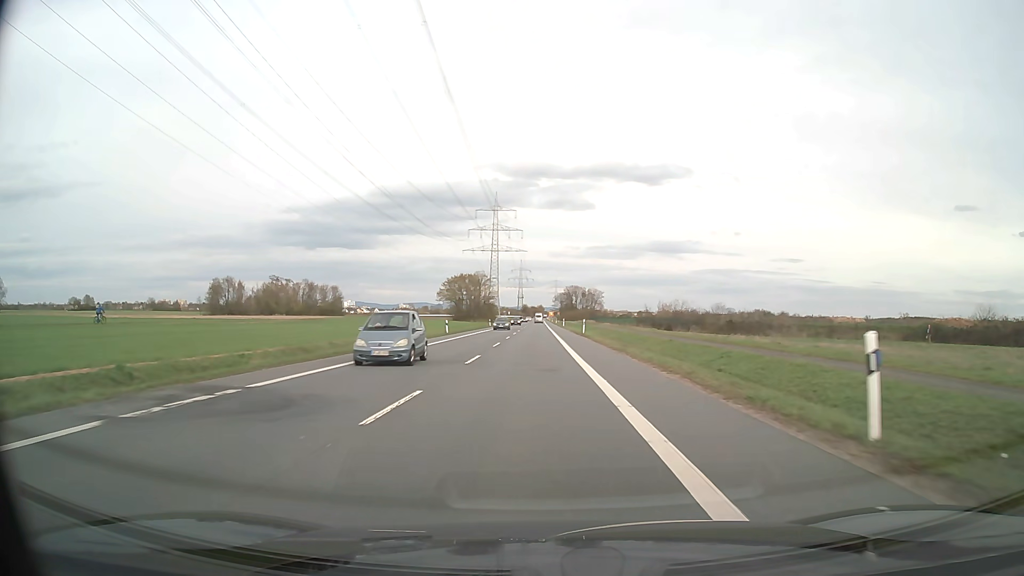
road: secondary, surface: asphalt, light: Day
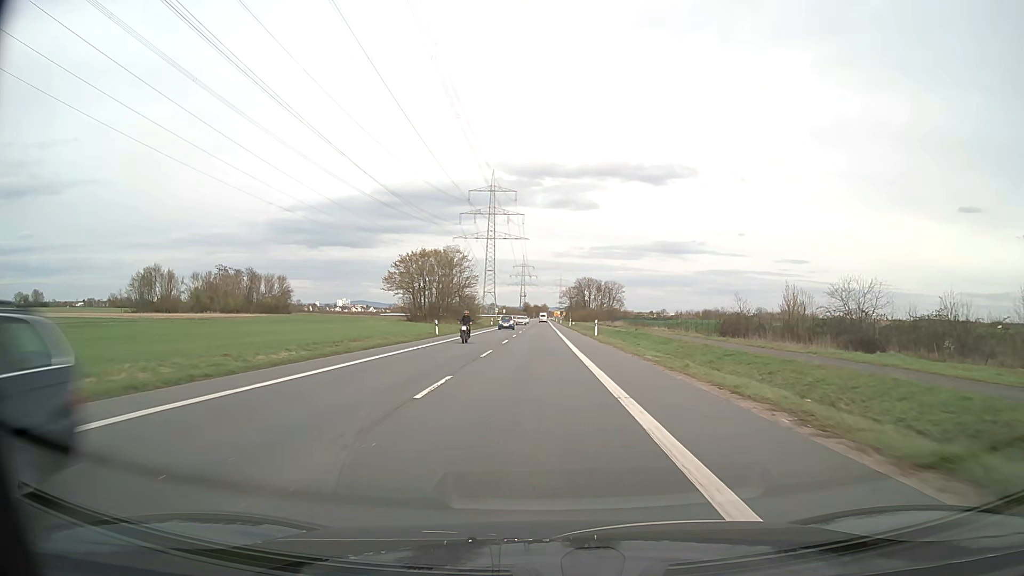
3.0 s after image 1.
(-0.2, +57.5) m; 0°
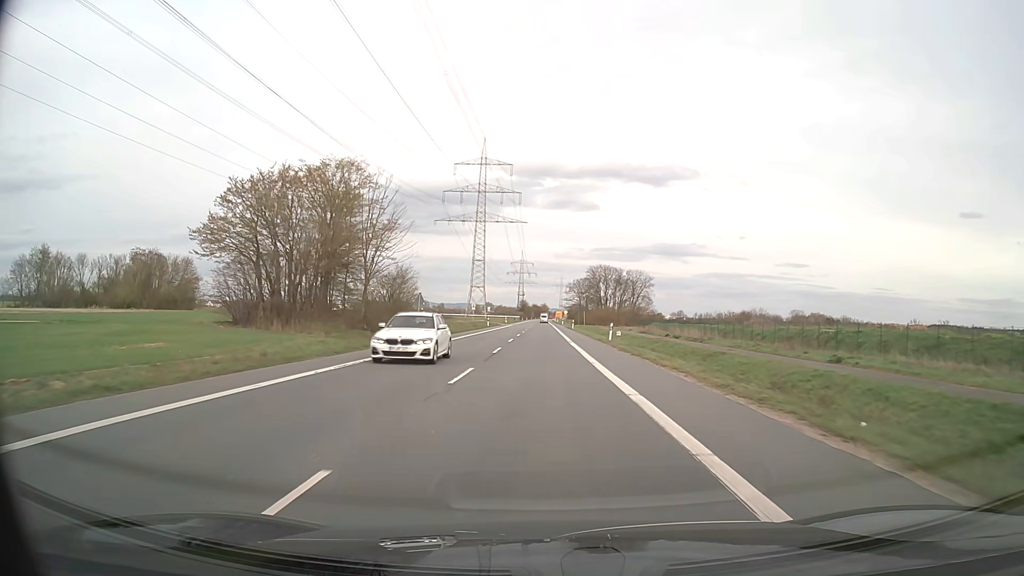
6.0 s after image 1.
(-0.1, +57.9) m; 0°
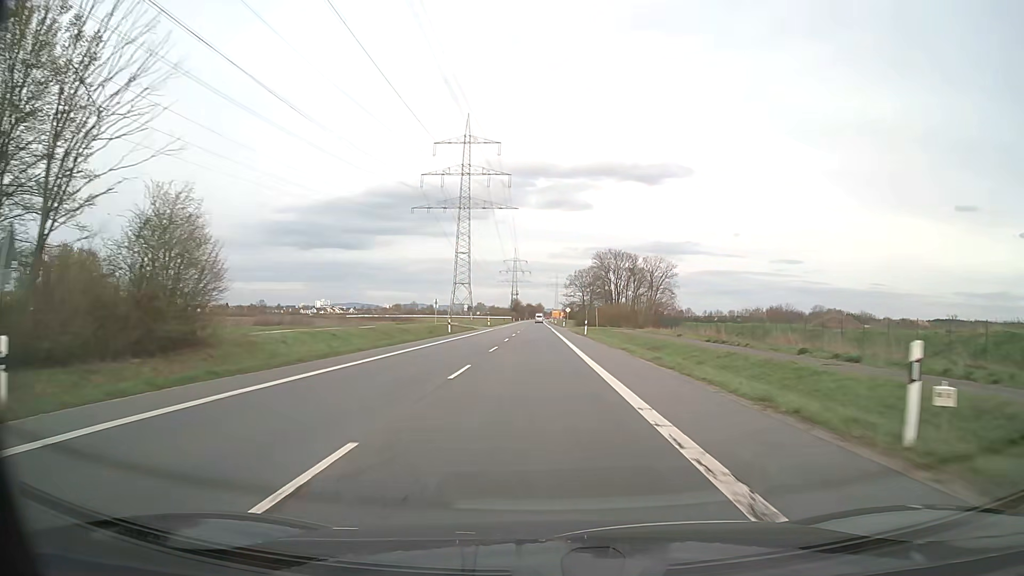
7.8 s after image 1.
(+0.1, +34.9) m; 0°
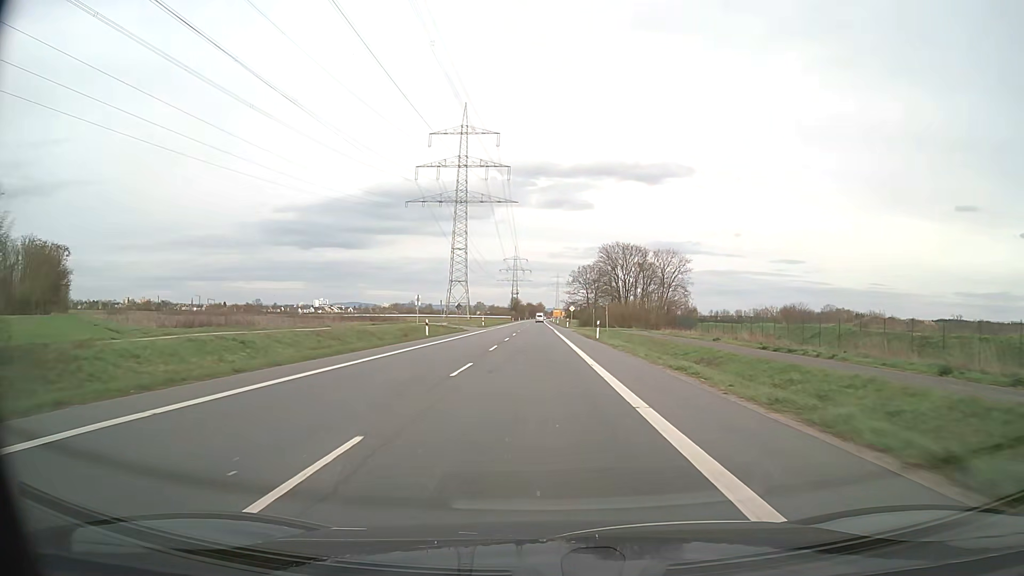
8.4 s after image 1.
(0.0, +11.6) m; 0°
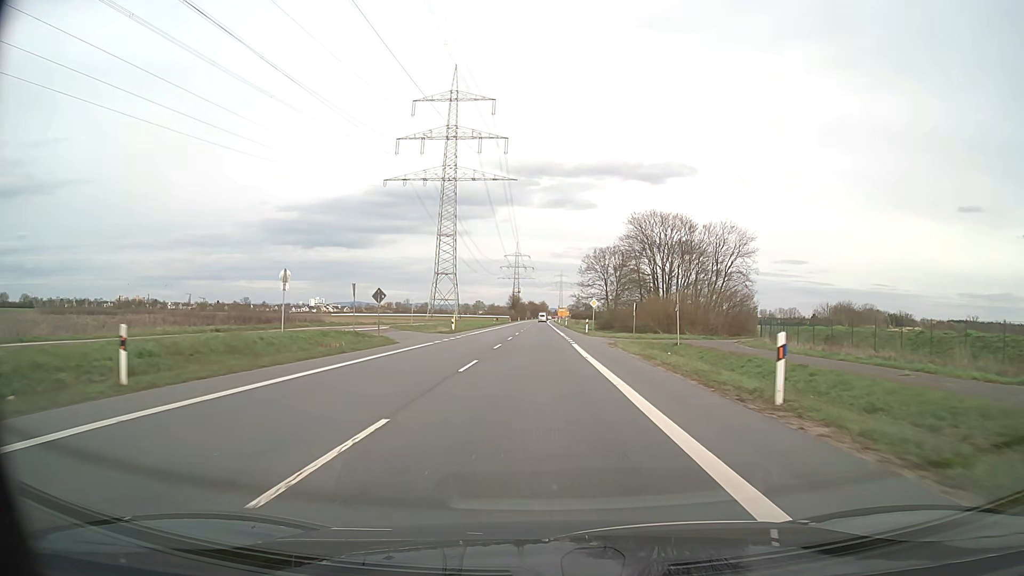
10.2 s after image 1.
(-0.1, +35.0) m; 0°
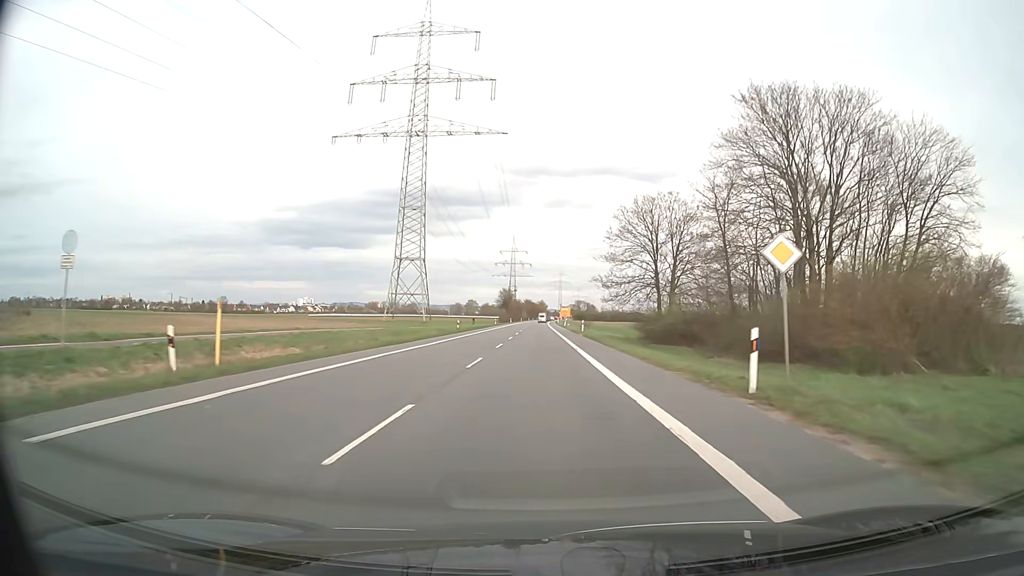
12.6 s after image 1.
(0.0, +46.7) m; 0°
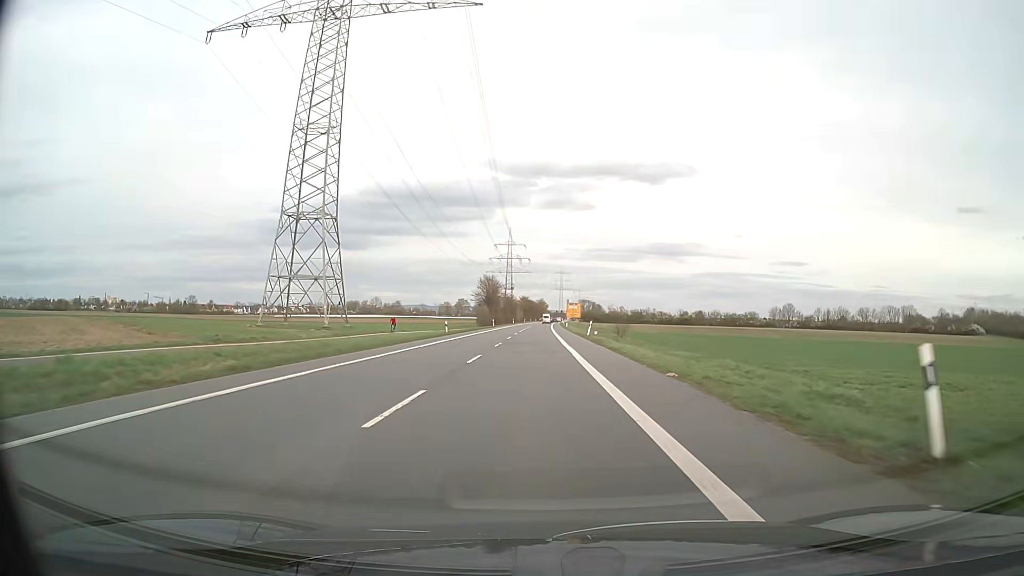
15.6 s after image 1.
(0.0, +58.4) m; 0°
(0, +10) (0, +20) (0, +30) (0, +40) (0, +50) (0, +60) (0, +70) (0, +80) (0, +90) (0, +100) m
